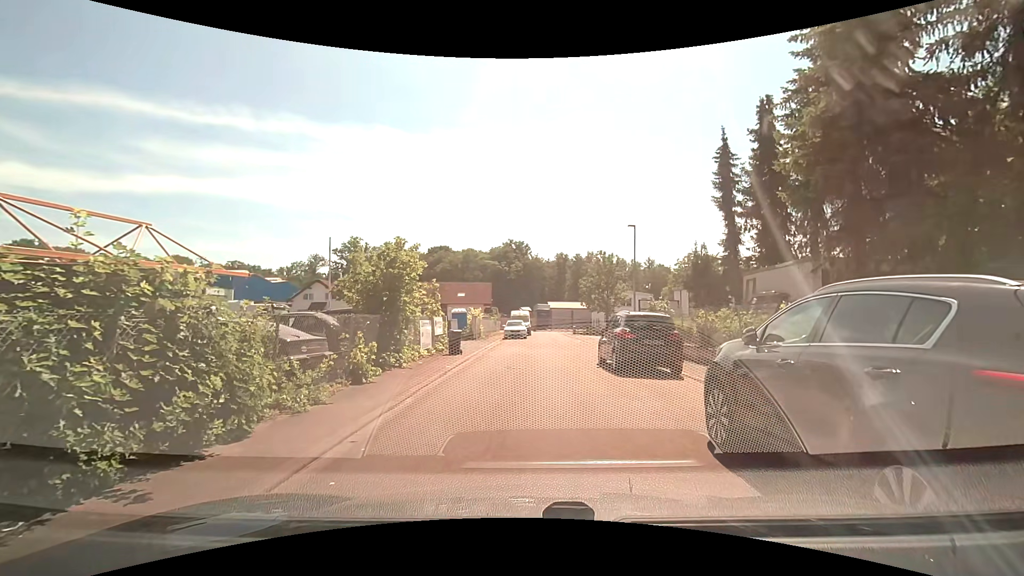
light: Day
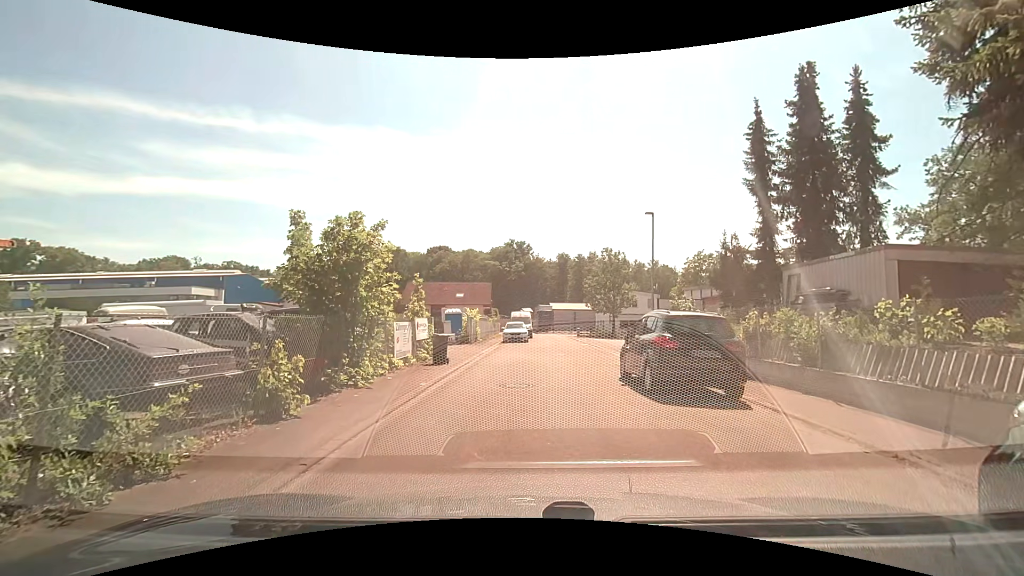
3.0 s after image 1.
(0.0, +3.5) m; 0°
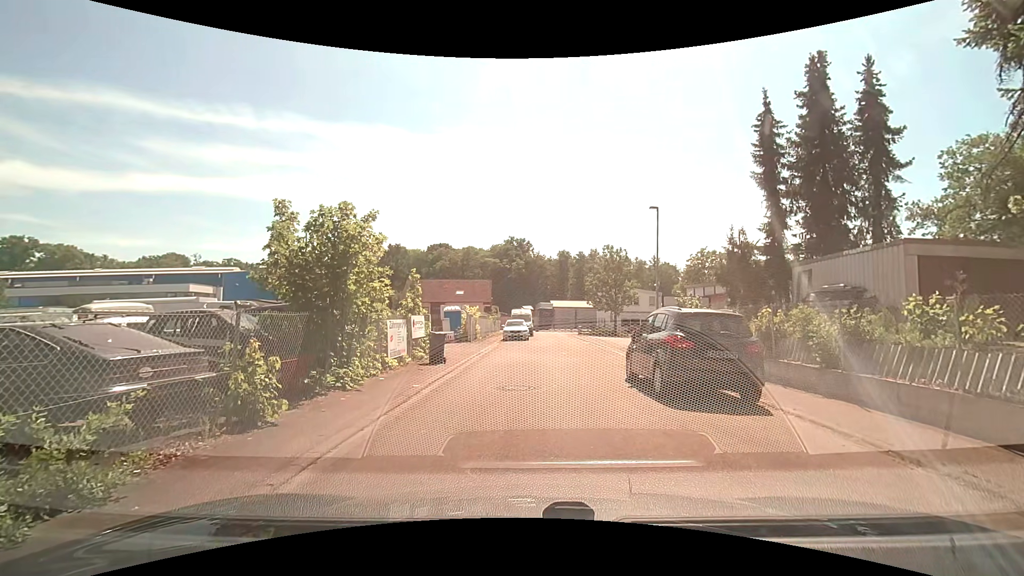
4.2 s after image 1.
(0.0, +0.6) m; 0°
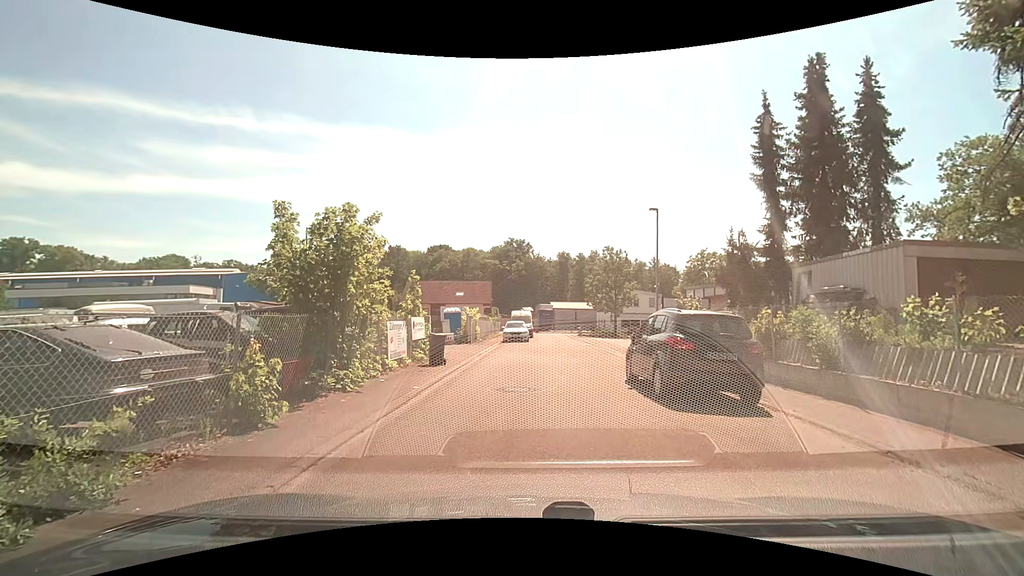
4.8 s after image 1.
(0.0, 0.0) m; 0°
